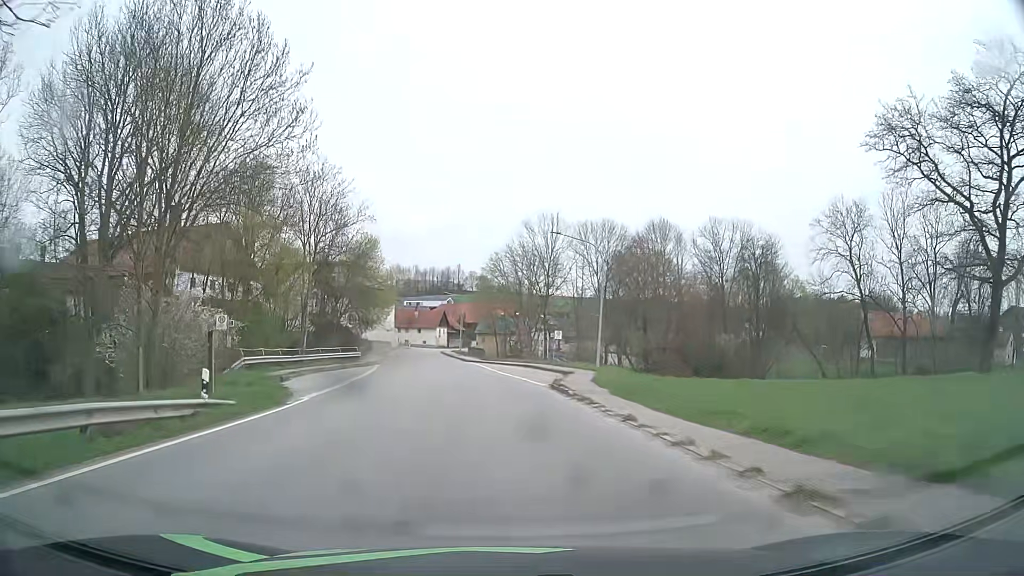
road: secondary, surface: asphalt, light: Day
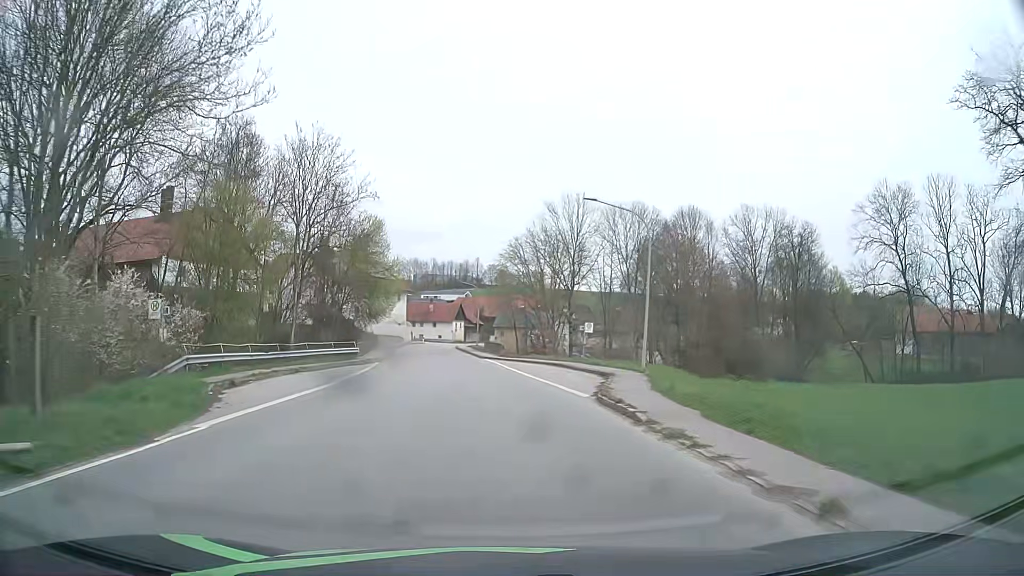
(-0.1, +7.4) m; -1°
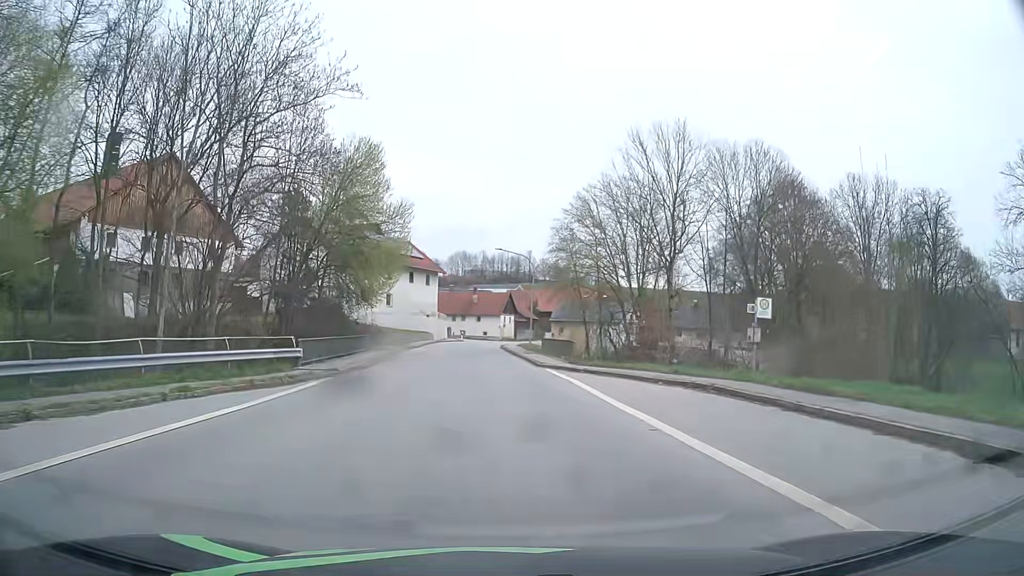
(-1.0, +22.8) m; -5°
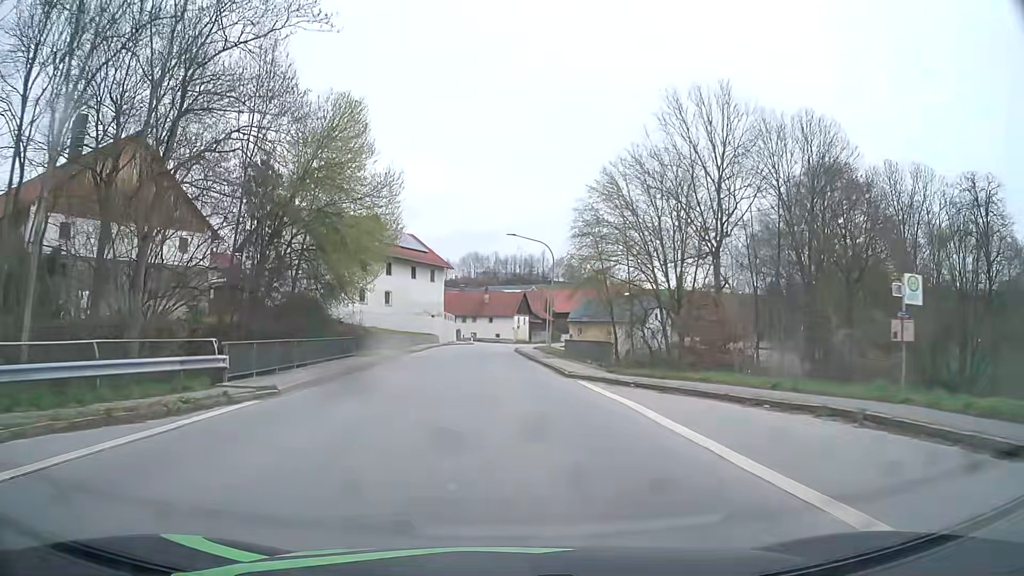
(0.0, +7.8) m; -1°
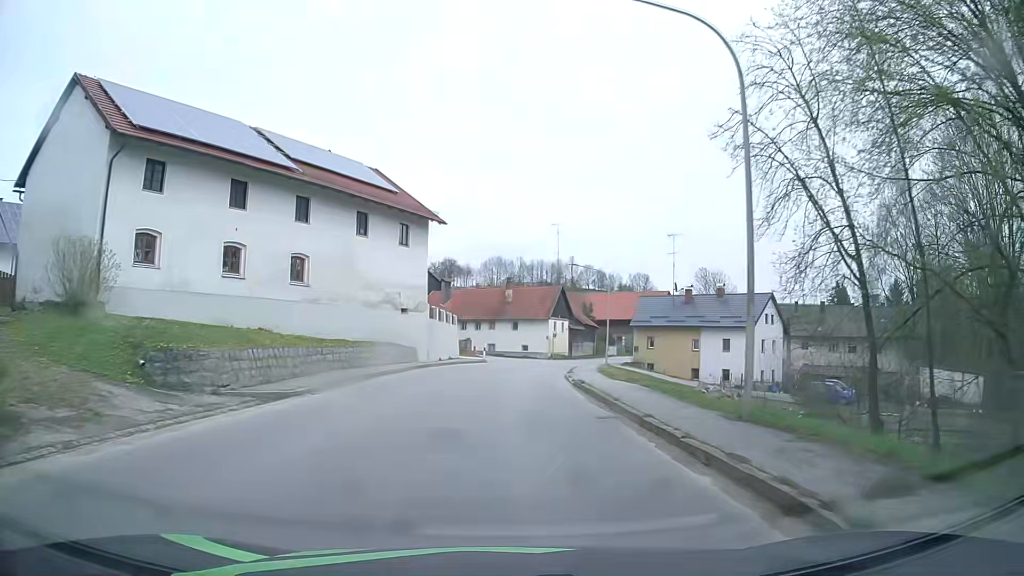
(-0.7, +31.3) m; -2°
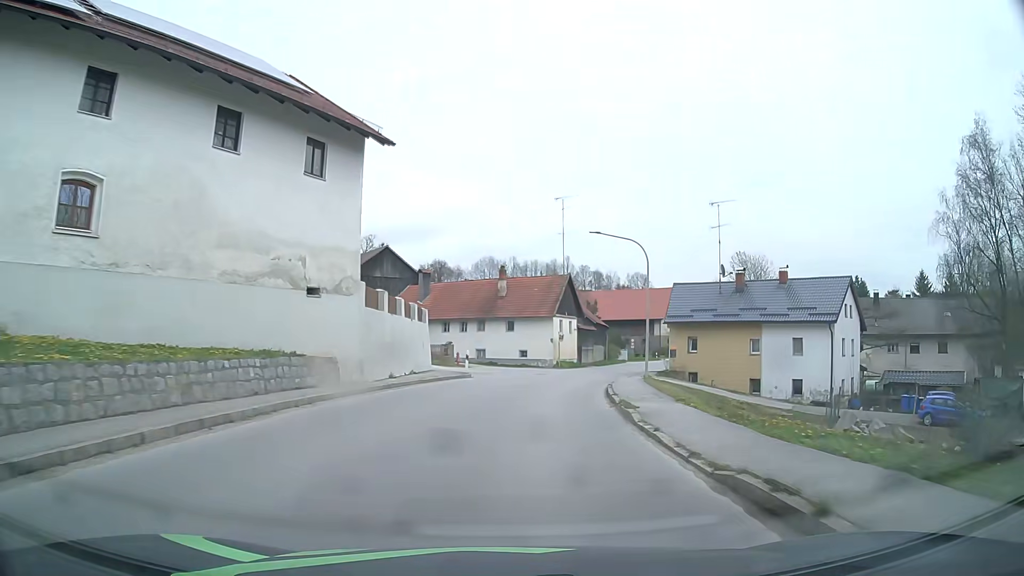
(0.0, +15.6) m; 0°
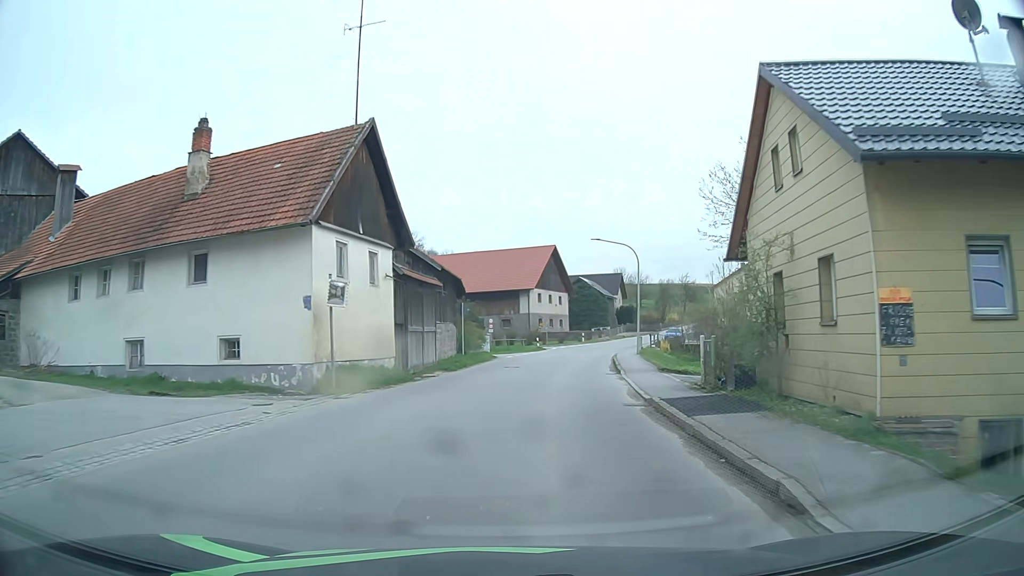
(+4.3, +38.7) m; +14°
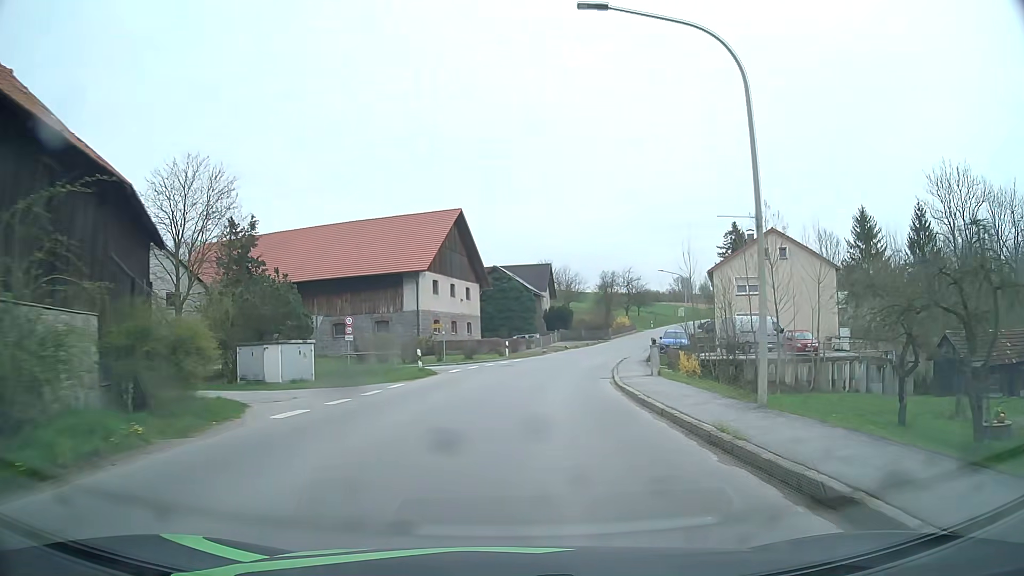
(+2.5, +31.6) m; +8°
(0, +10) (+1, +20) (+2, +30) (+4, +40) (+7, +49) (+10, +59) (+13, +68) (+17, +78) (+21, +87) (+25, +96) m
